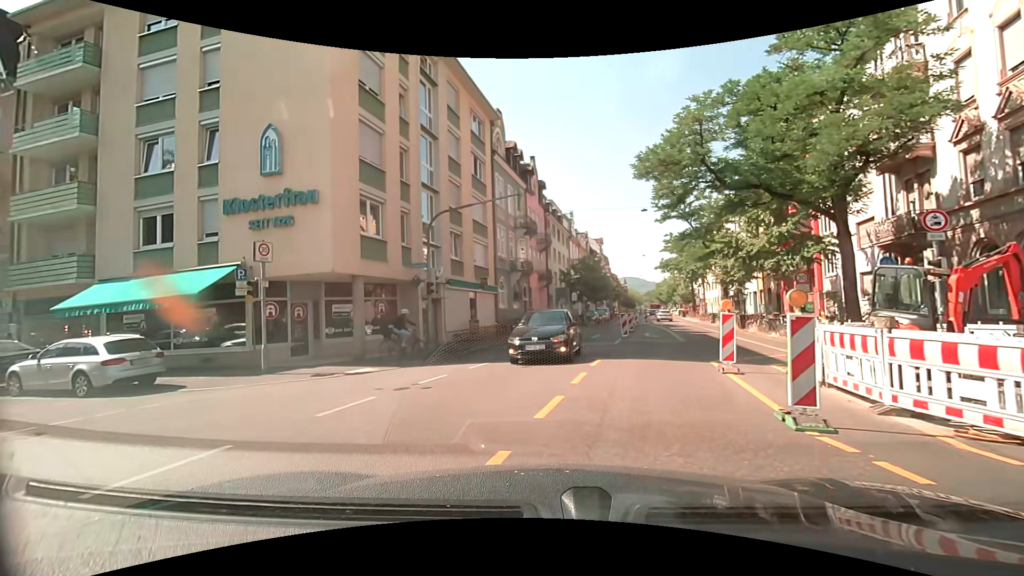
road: secondary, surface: asphalt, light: Day
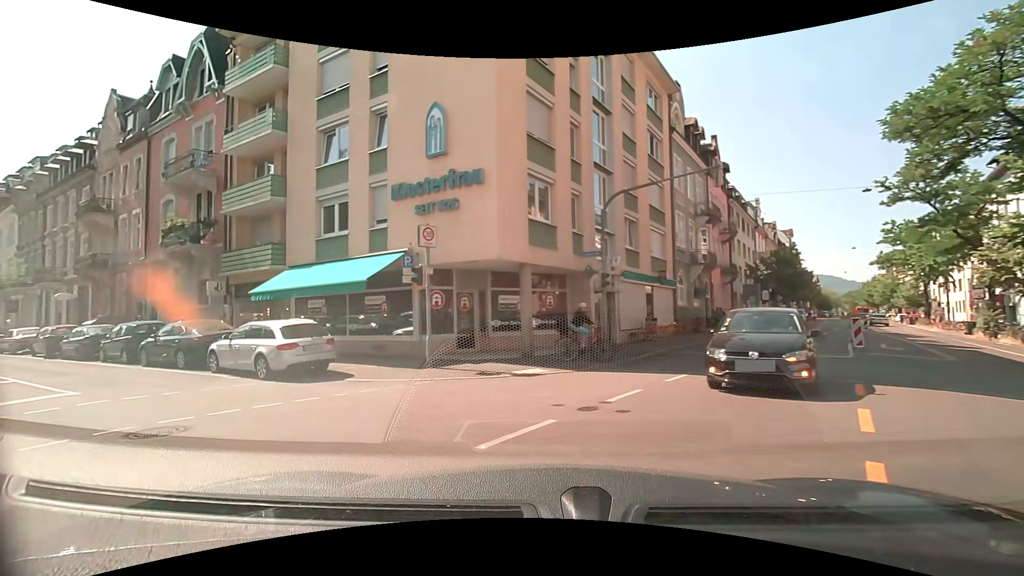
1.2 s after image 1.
(-0.5, +2.6) m; -17°
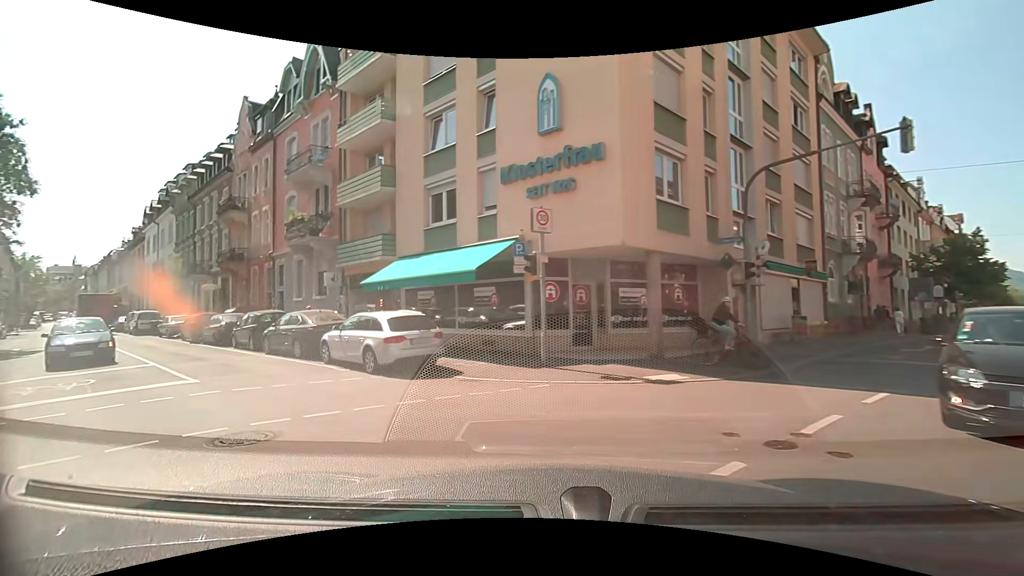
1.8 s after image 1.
(-0.2, +1.7) m; -10°
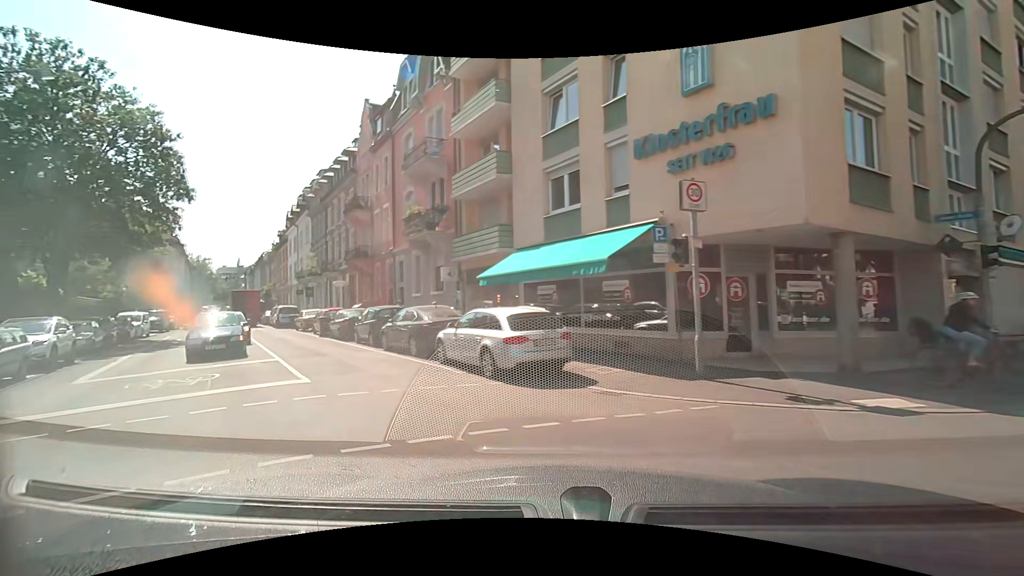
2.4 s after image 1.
(-0.3, +2.0) m; -13°
